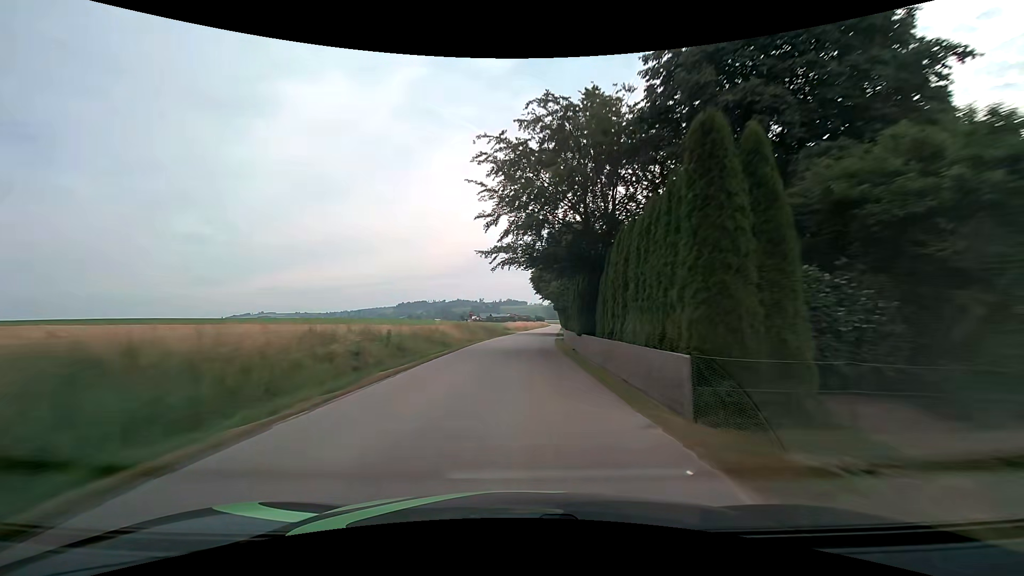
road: tertiary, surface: asphalt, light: Day
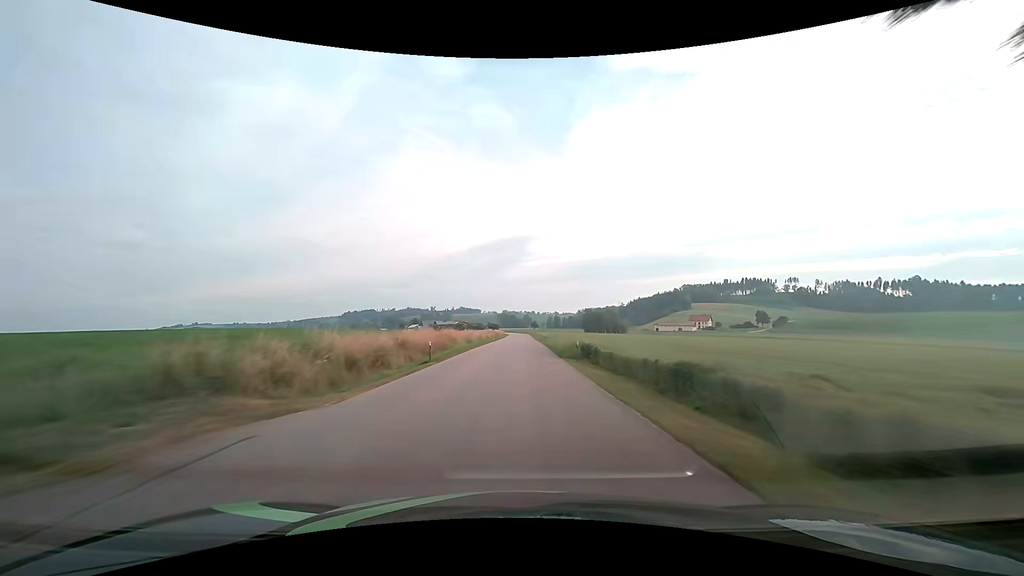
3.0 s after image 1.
(+3.5, +70.2) m; +6°
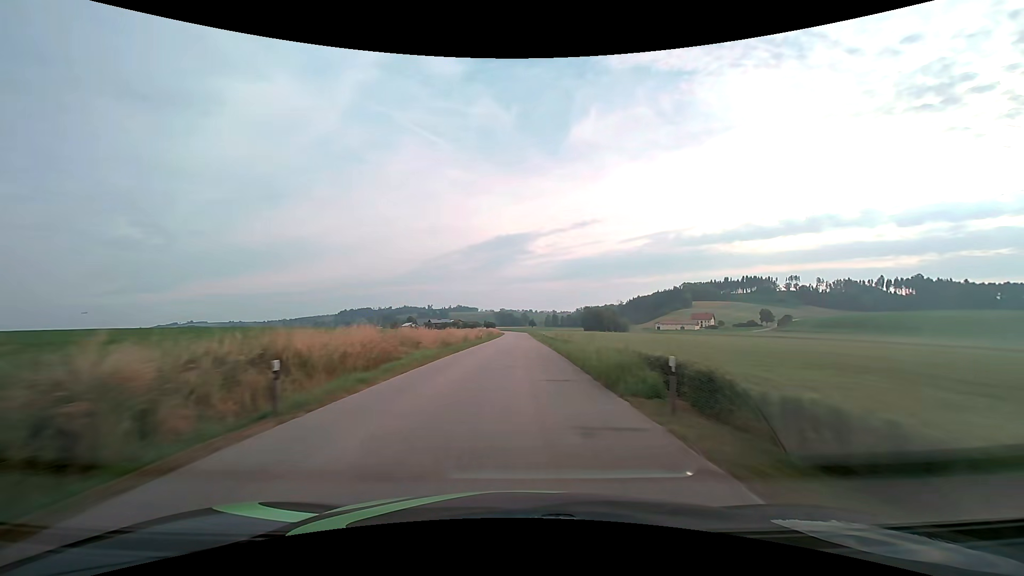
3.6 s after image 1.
(0.0, +13.9) m; 0°
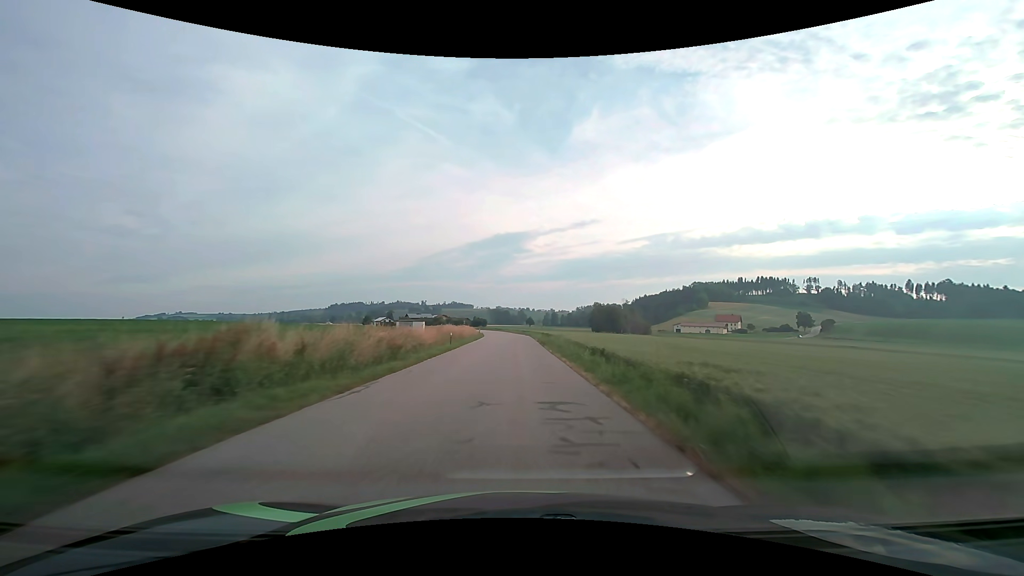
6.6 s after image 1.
(+0.3, +67.1) m; 0°
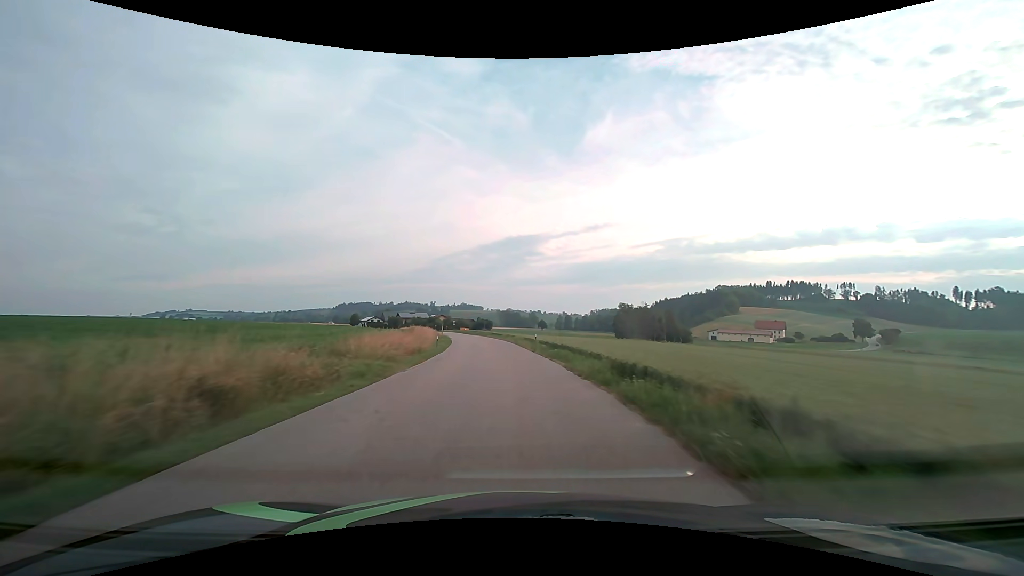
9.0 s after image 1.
(-0.3, +49.8) m; -1°
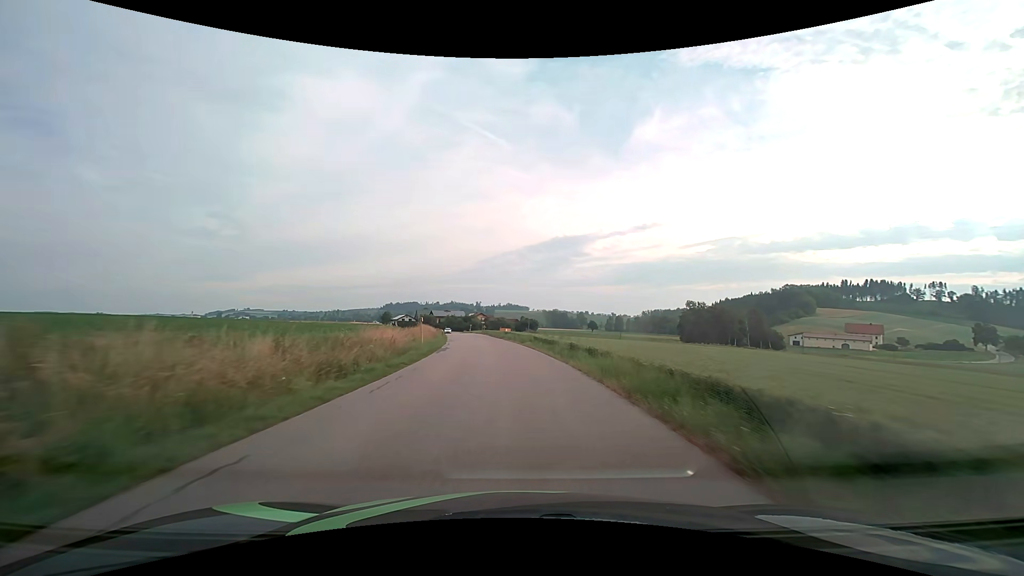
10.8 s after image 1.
(-1.3, +34.9) m; -5°
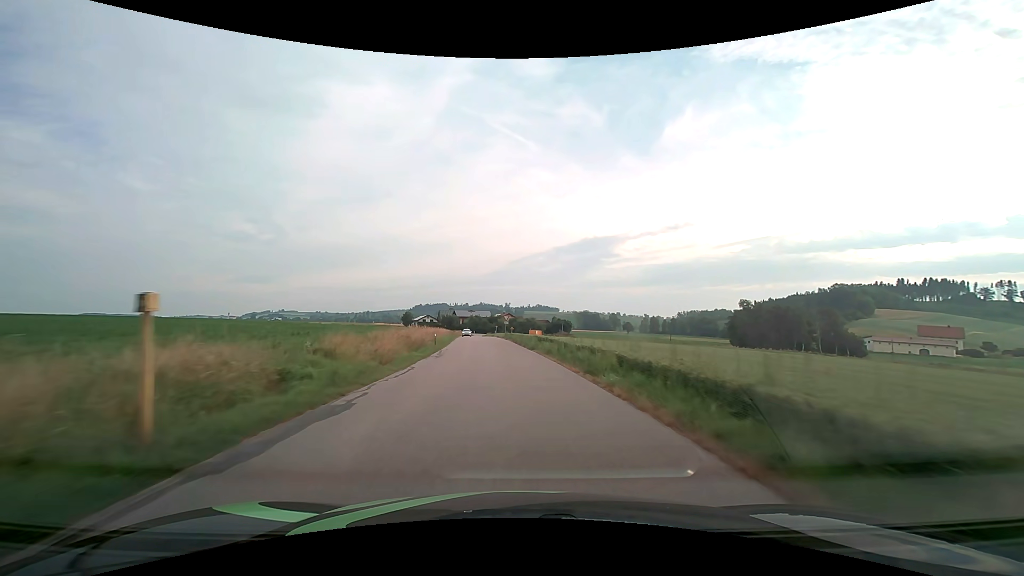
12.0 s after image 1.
(-0.7, +22.1) m; -3°
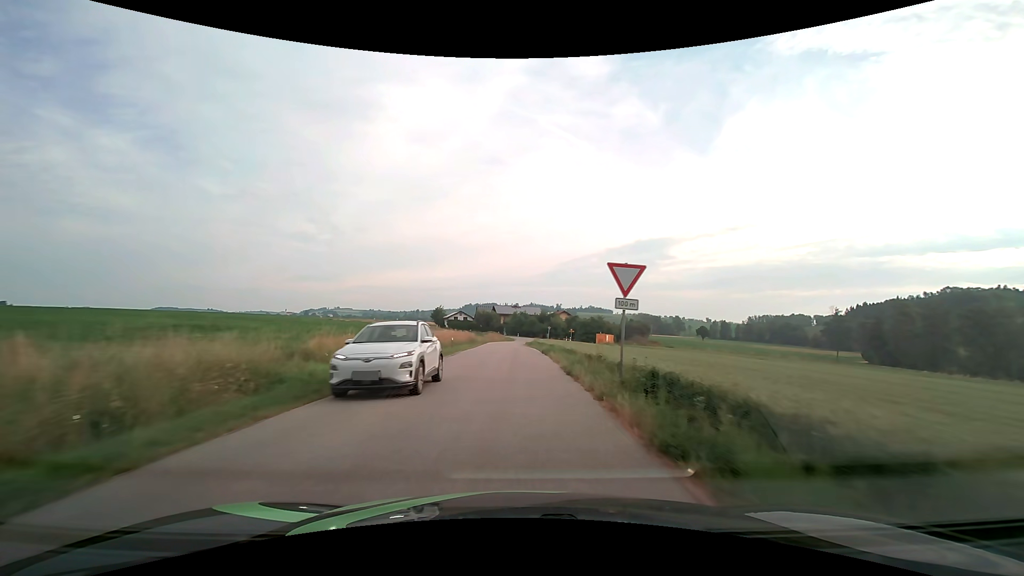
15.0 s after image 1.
(-2.5, +51.4) m; -6°
(0, +10) (0, +20) (0, +30) (-1, +40) (-1, +50) (-1, +60) (-1, +70) (0, +80) (+1, +90) (+2, +100) m
